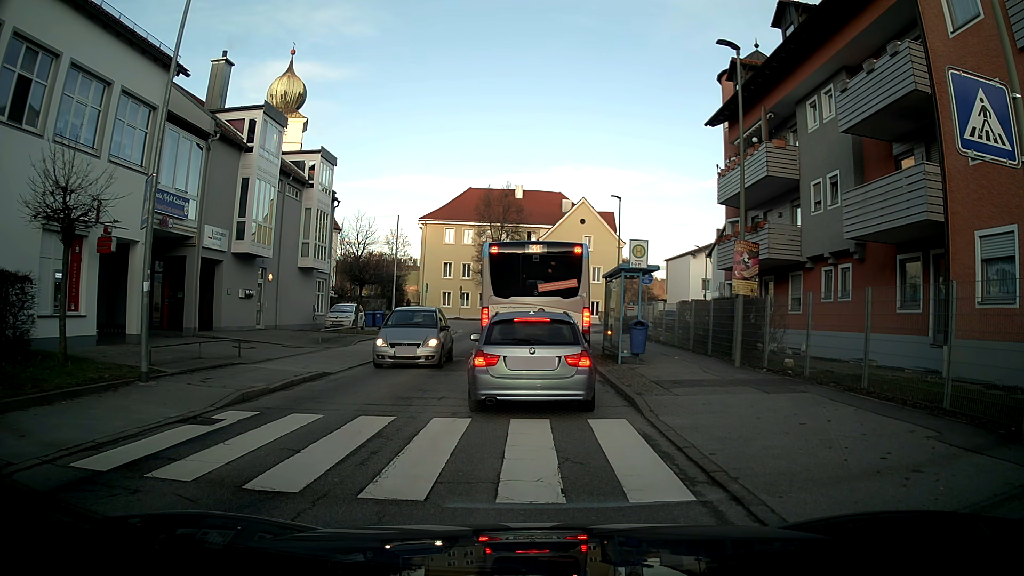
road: unclassified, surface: asphalt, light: Day
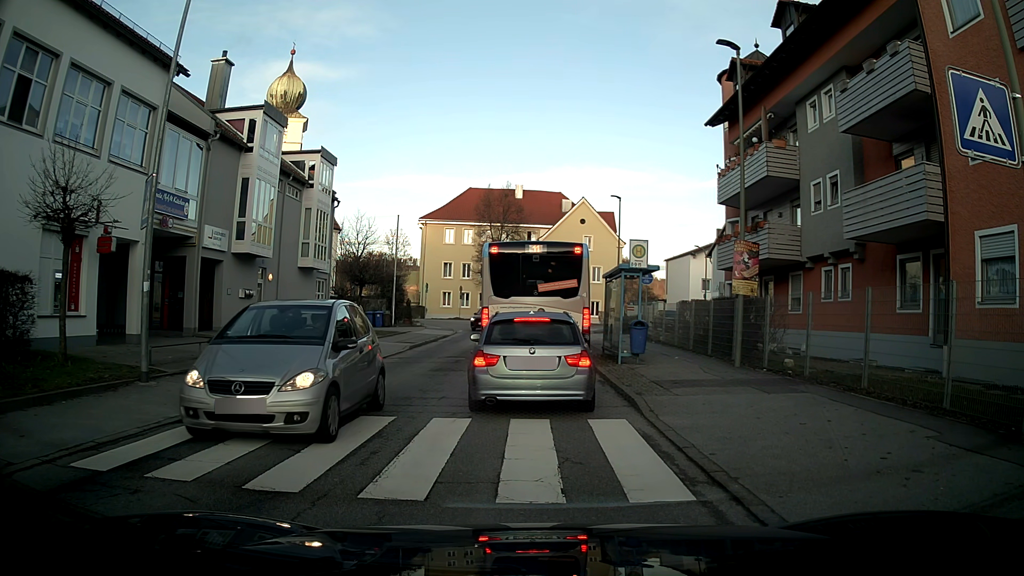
(0.0, 0.0) m; 0°
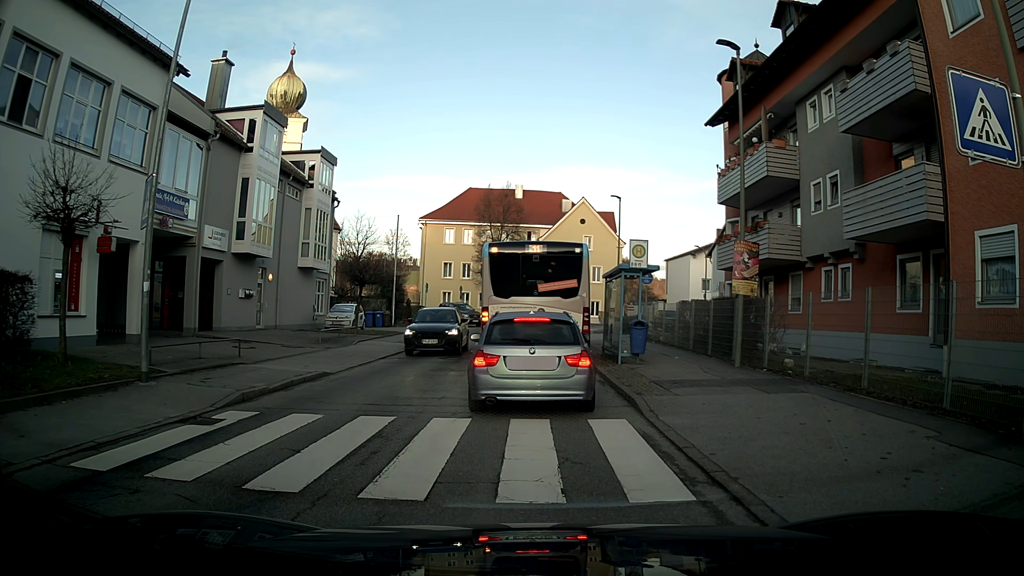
(0.0, 0.0) m; 0°
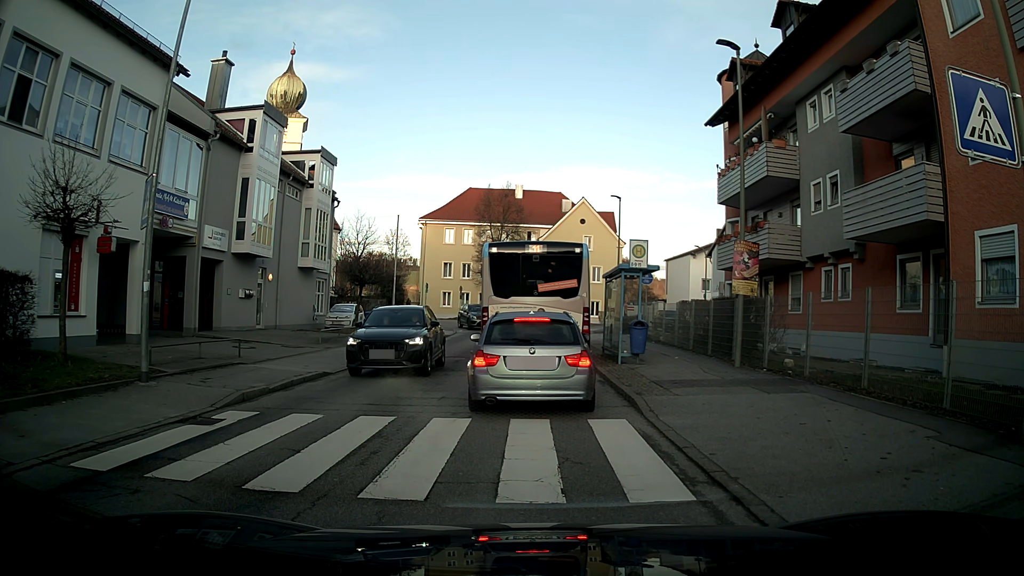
(0.0, 0.0) m; 0°
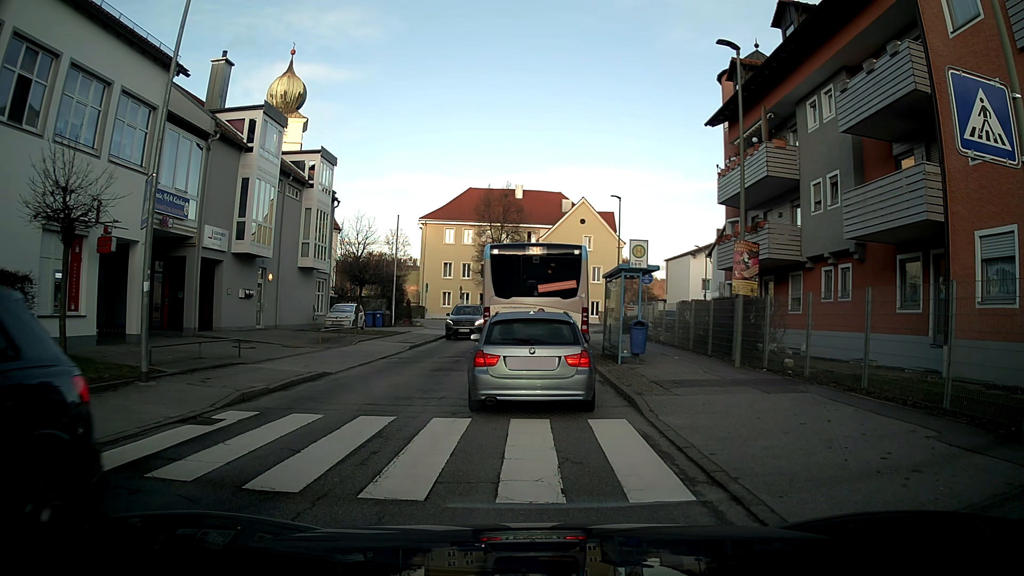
(0.0, 0.0) m; 0°
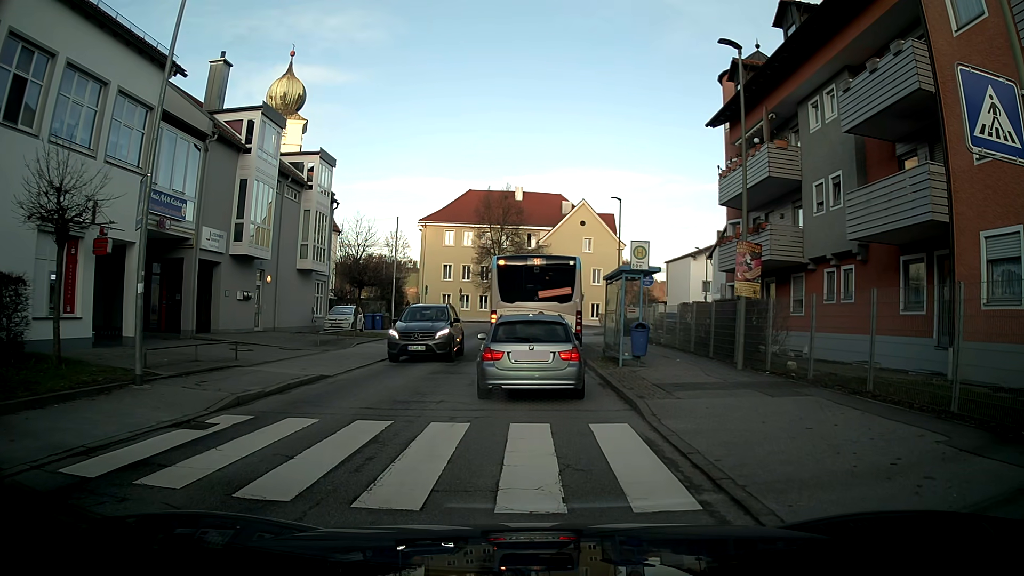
(0.0, +0.2) m; 0°
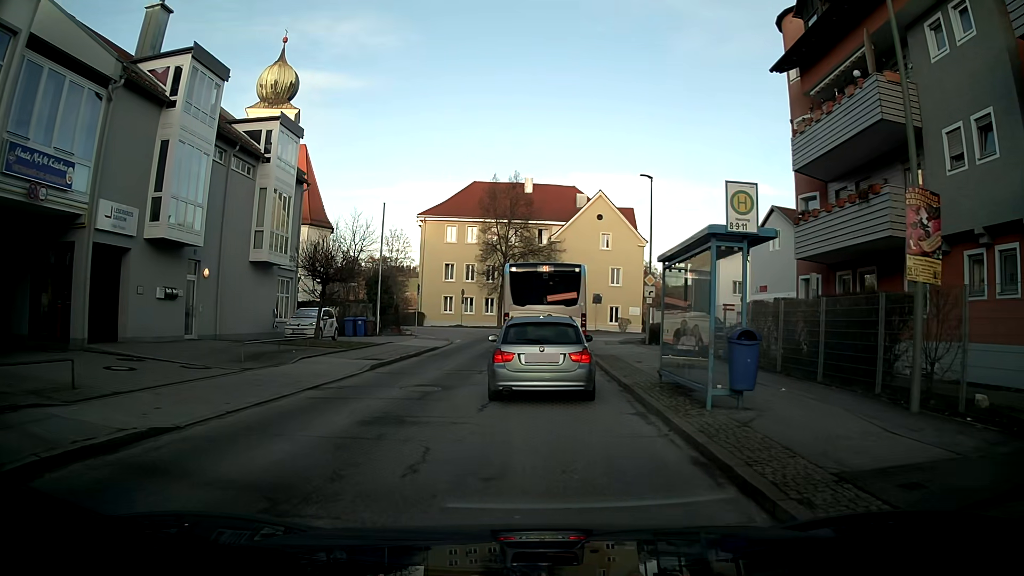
(-0.1, +7.9) m; -2°
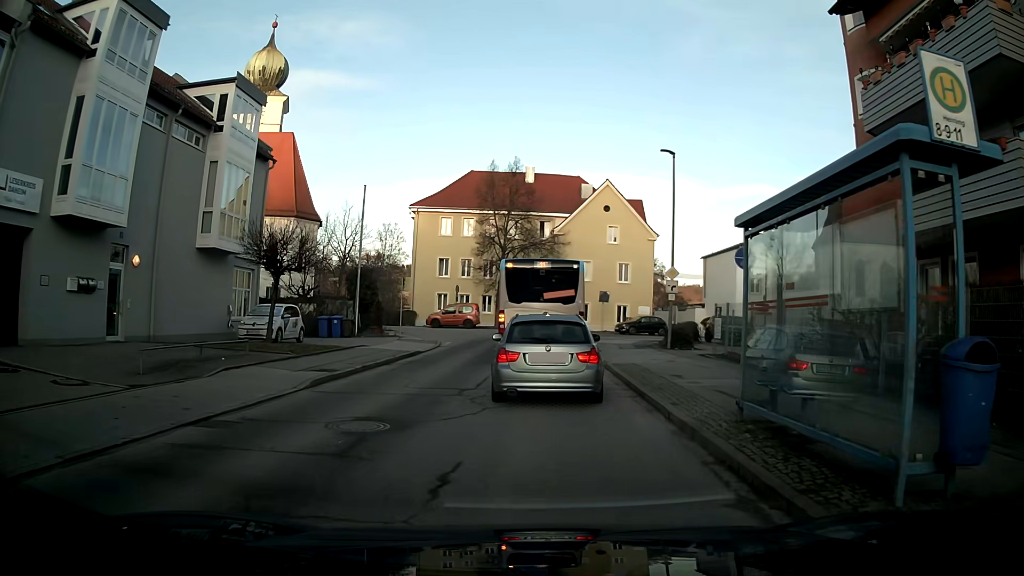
(0.0, +5.0) m; +1°
(0, +10) (0, +20) (0, +30) (+3, +40) (+10, +46) (+19, +49) (+29, +50) (+39, +51) (+49, +51) (+59, +51) m
